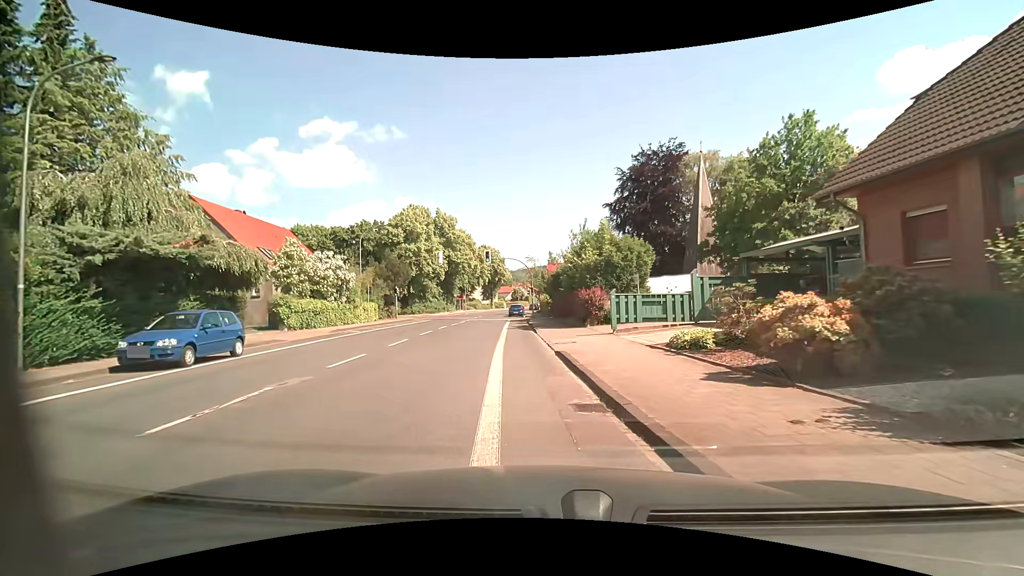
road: tertiary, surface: asphalt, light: Day
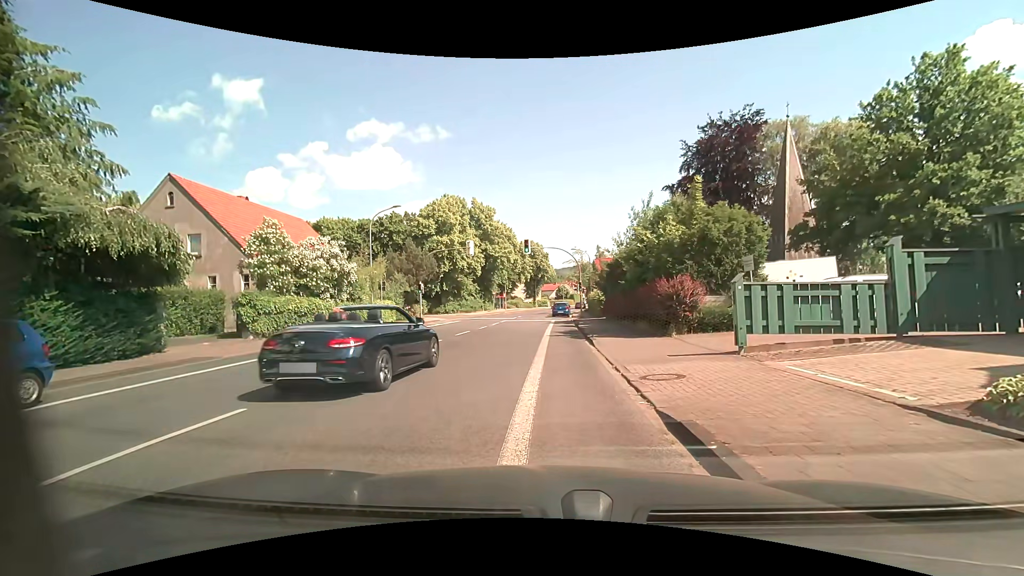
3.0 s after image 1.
(-0.3, +7.7) m; -4°
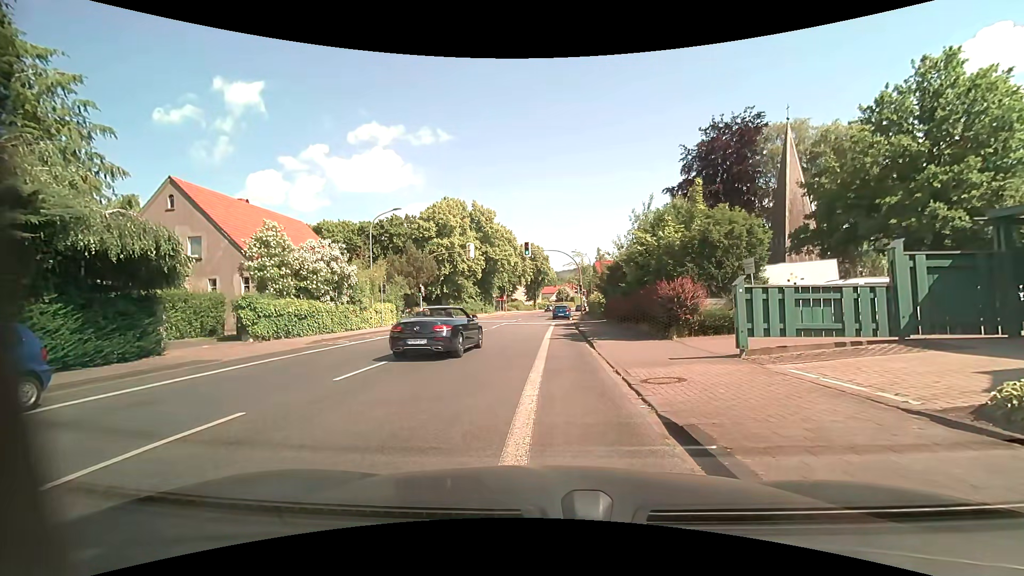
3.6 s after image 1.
(0.0, +0.1) m; 0°
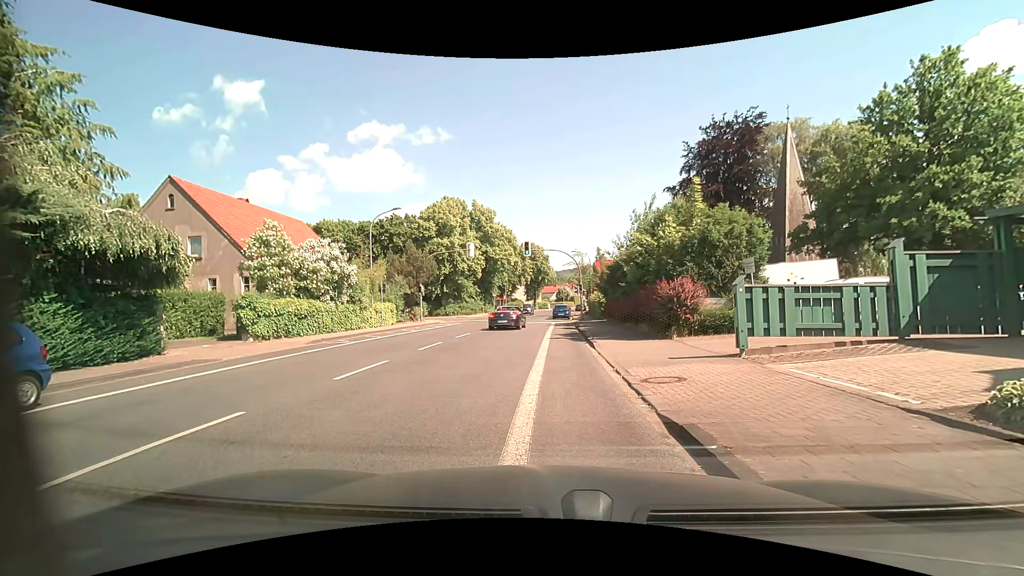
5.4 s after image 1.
(0.0, +0.1) m; 0°
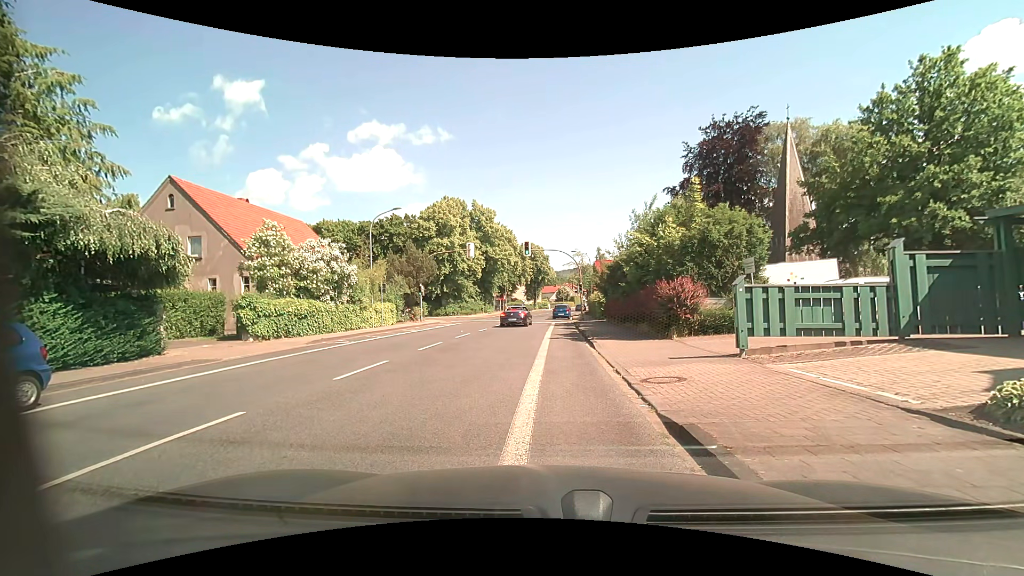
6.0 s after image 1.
(0.0, 0.0) m; 0°
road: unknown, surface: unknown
